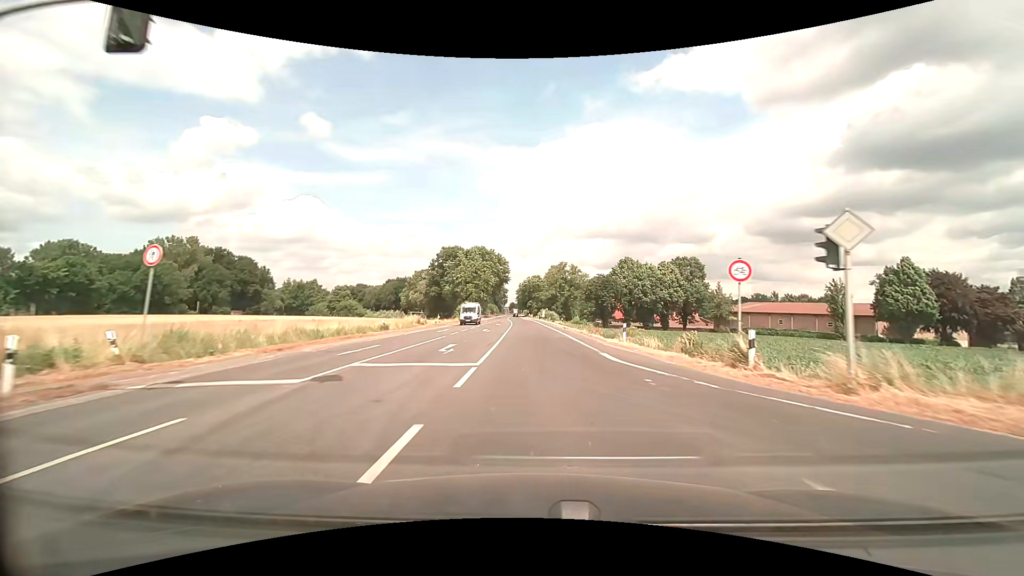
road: primary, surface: asphalt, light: Day
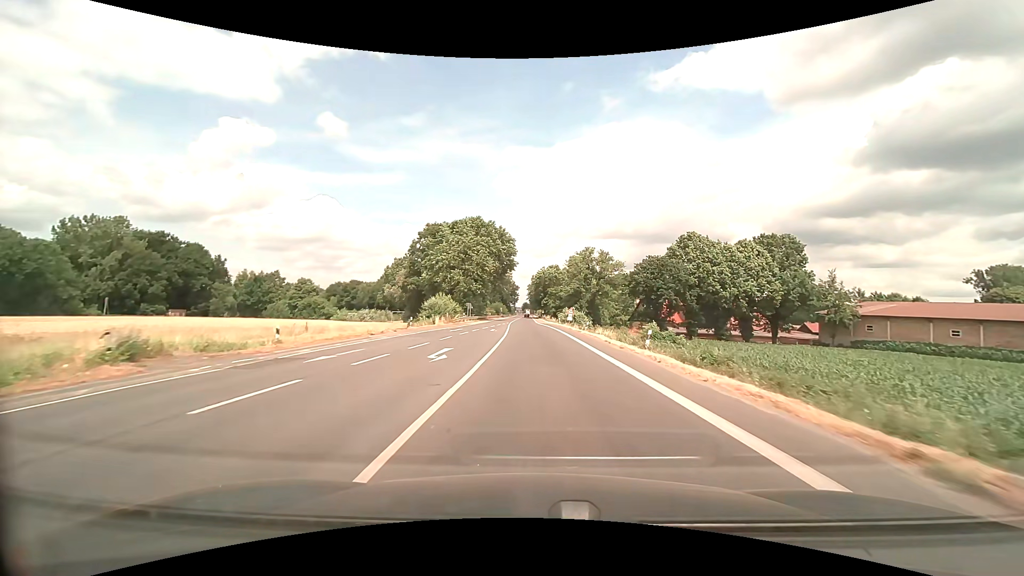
(-0.5, +43.0) m; -1°
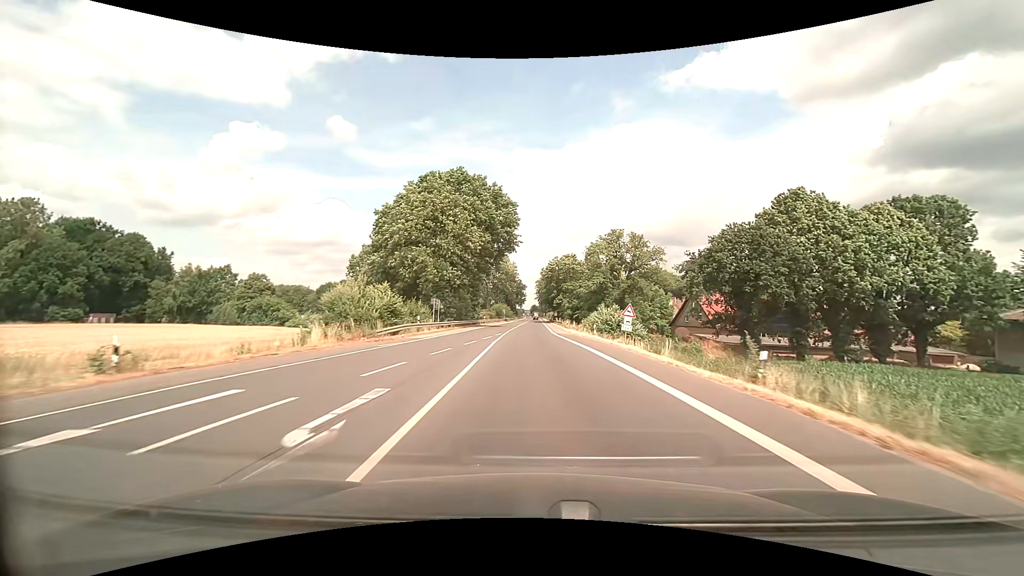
(-0.4, +32.3) m; -1°
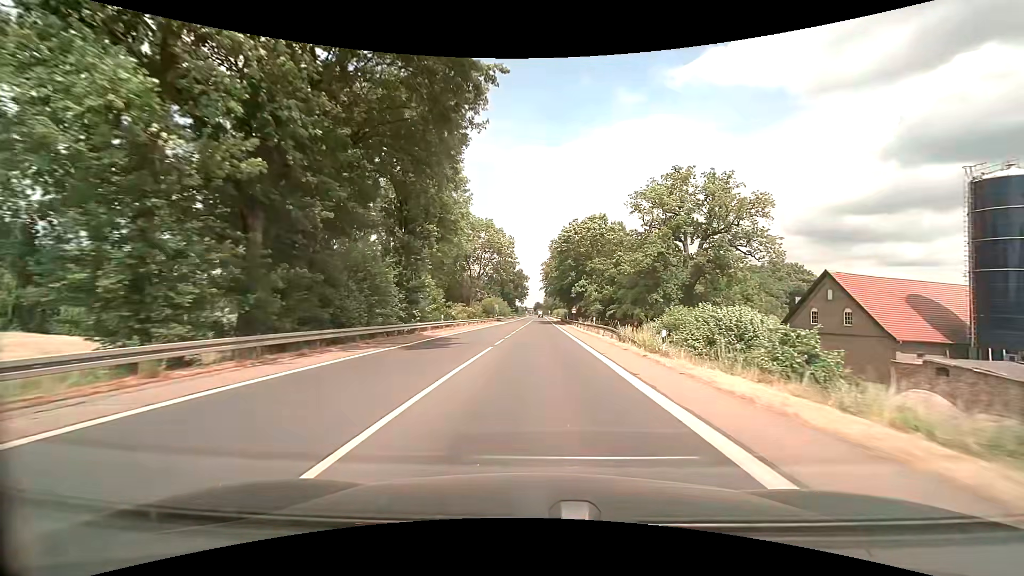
(-0.3, +43.1) m; 0°
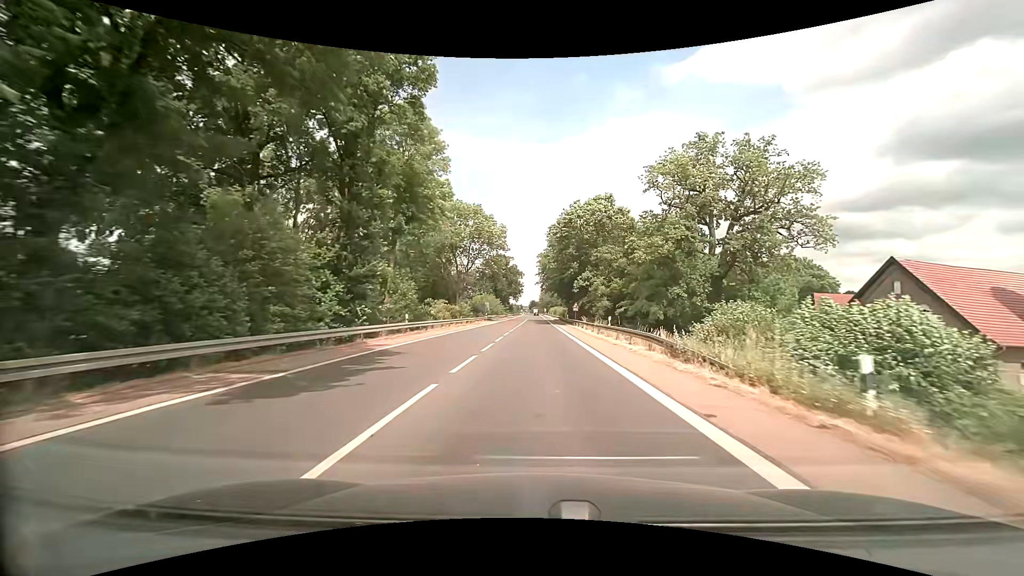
(0.0, +10.8) m; +1°
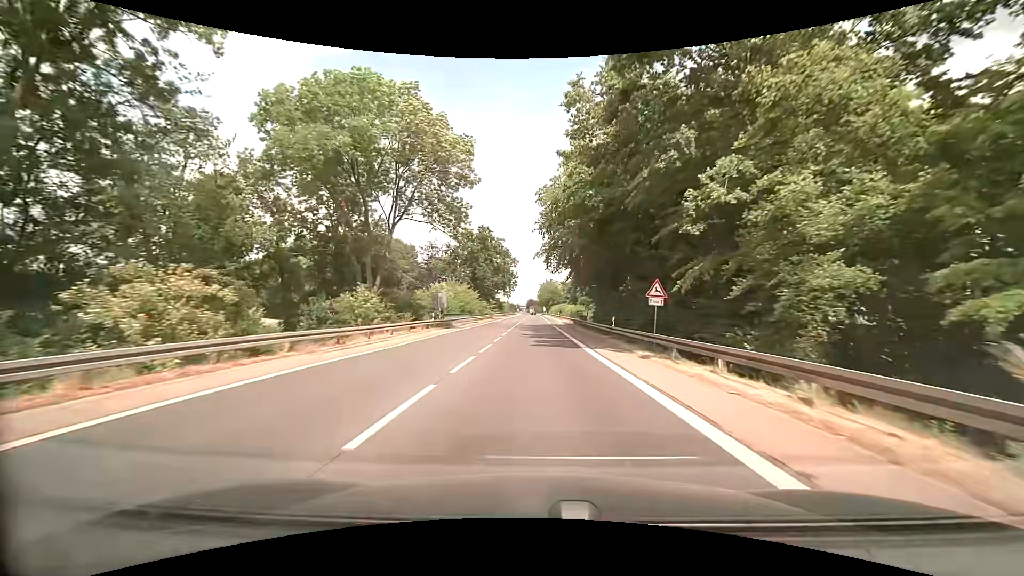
(+0.2, +43.1) m; 0°
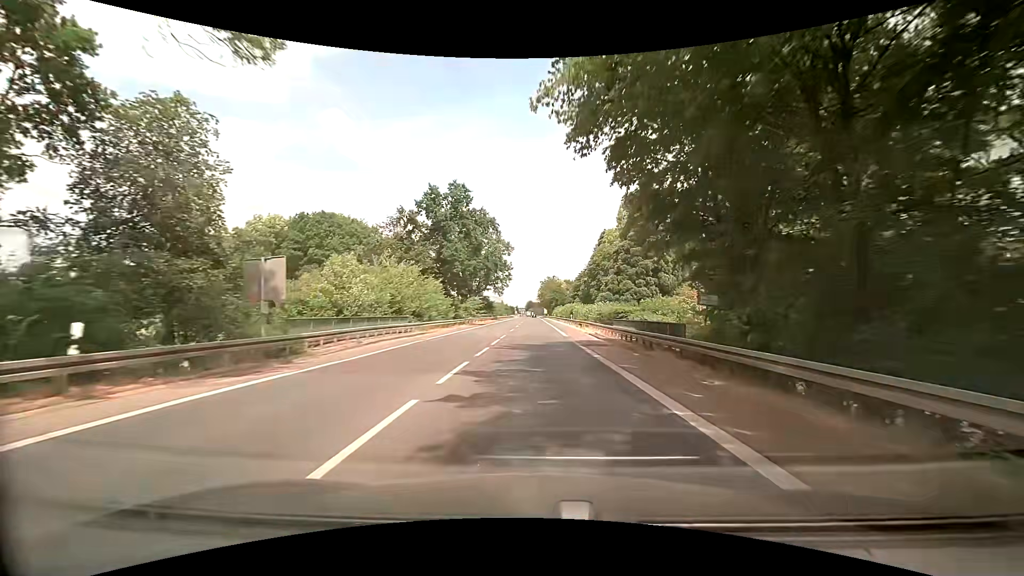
(-0.2, +32.4) m; -1°
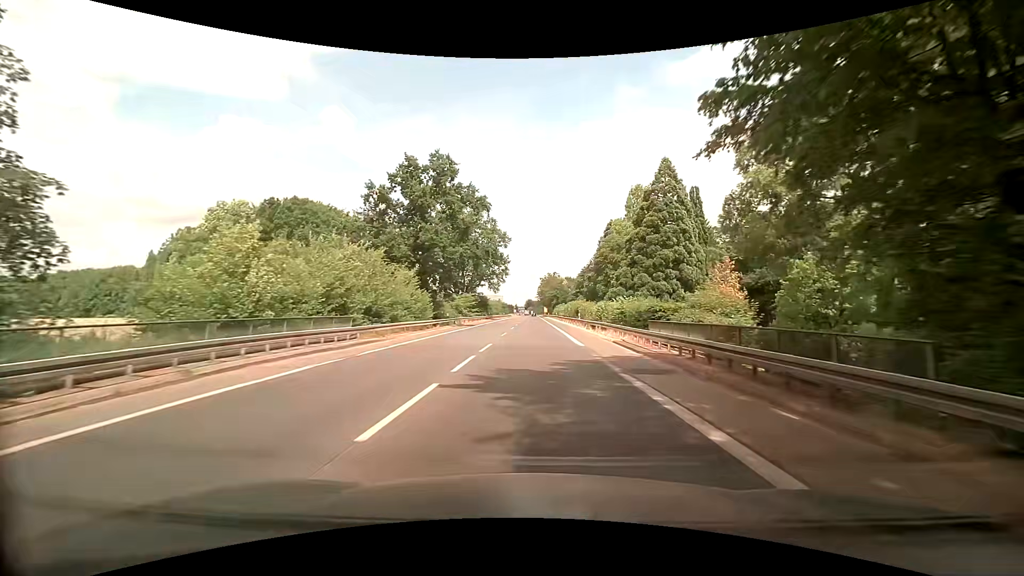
(+0.2, +10.8) m; +1°
(0, +10) (0, +20) (0, +30) (0, +40) (0, +50) (0, +60) (0, +70) (-1, +80) (-1, +90) (-1, +100) m
